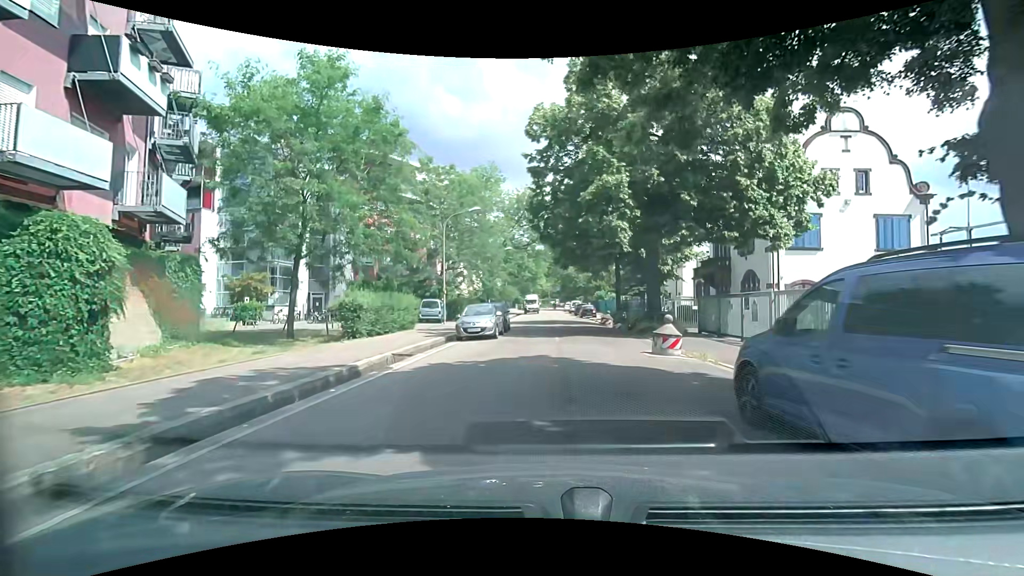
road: residential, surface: asphalt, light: Day
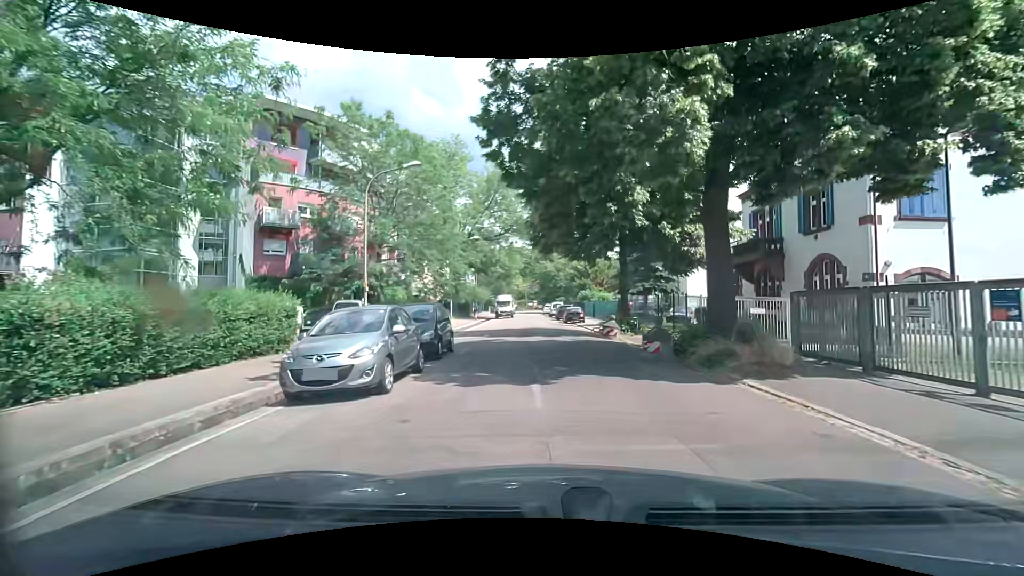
(+0.3, +12.0) m; +2°
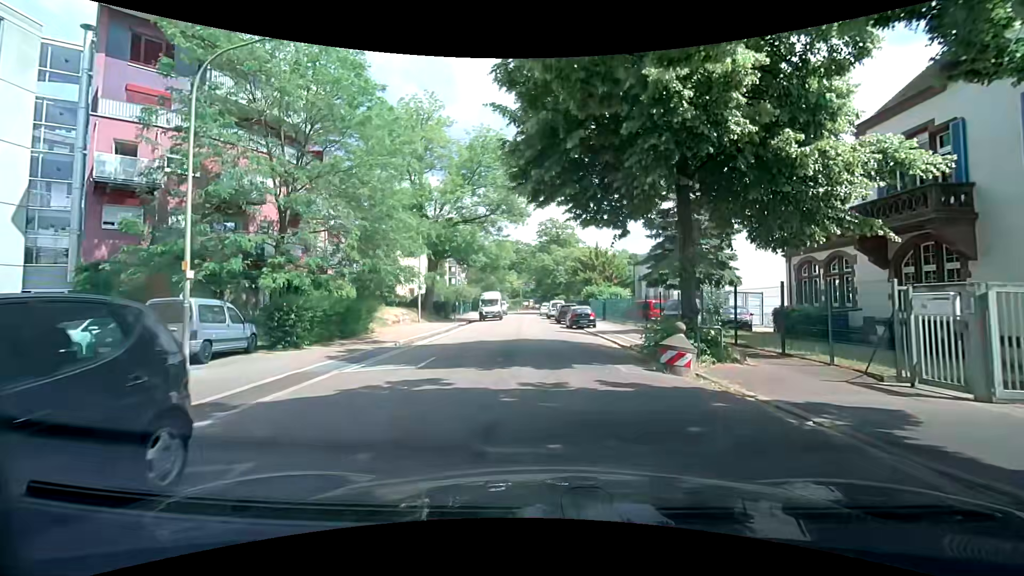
(+0.3, +11.8) m; +1°
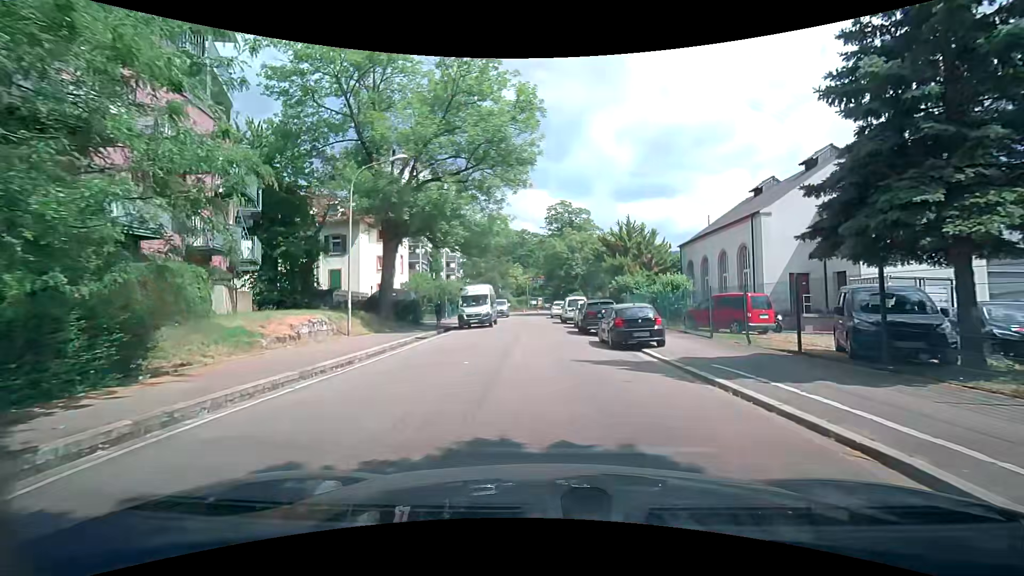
(-0.1, +15.8) m; +1°
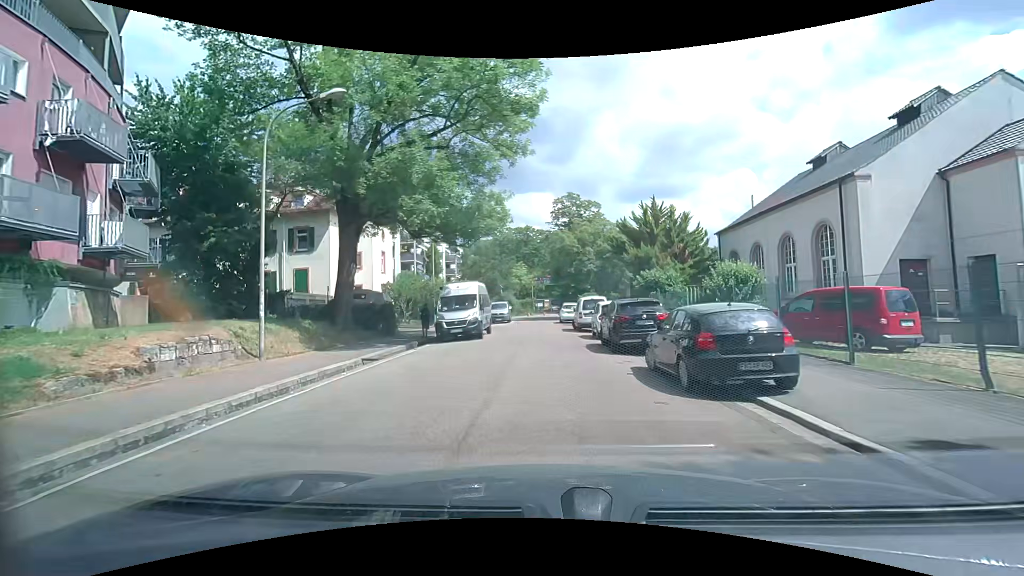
(-0.2, +7.8) m; -1°
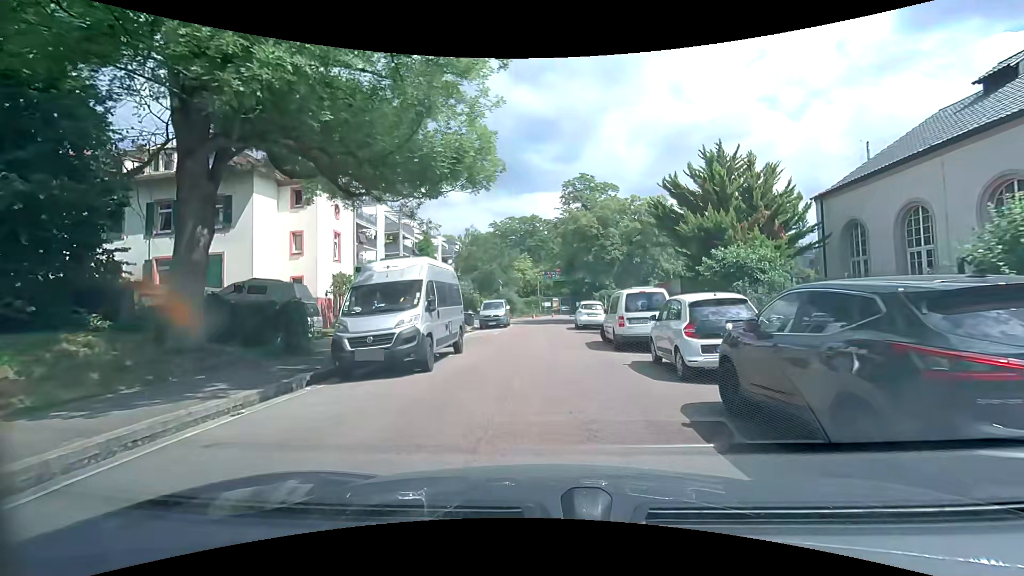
(-0.4, +11.4) m; -3°
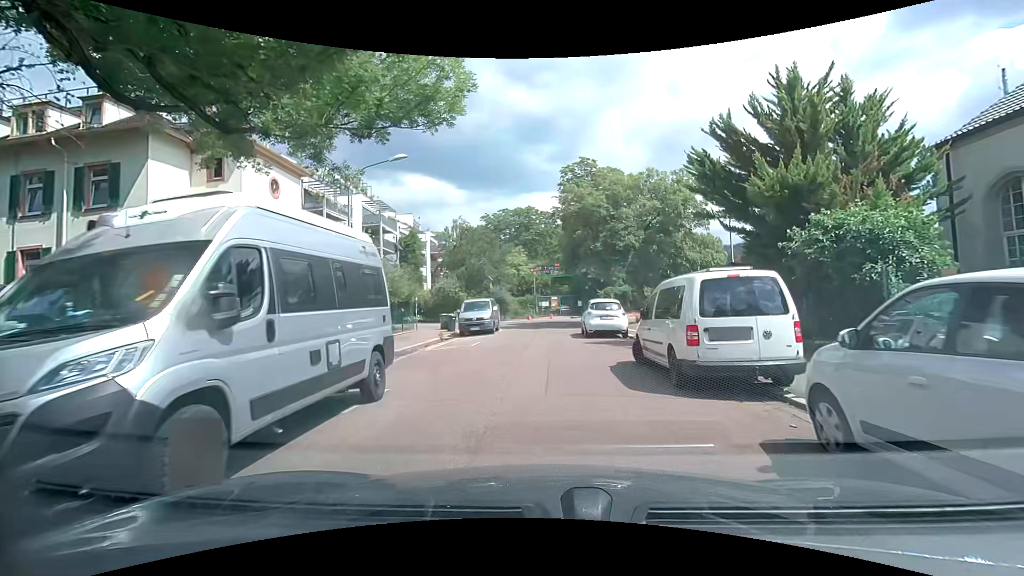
(+0.2, +7.2) m; +1°
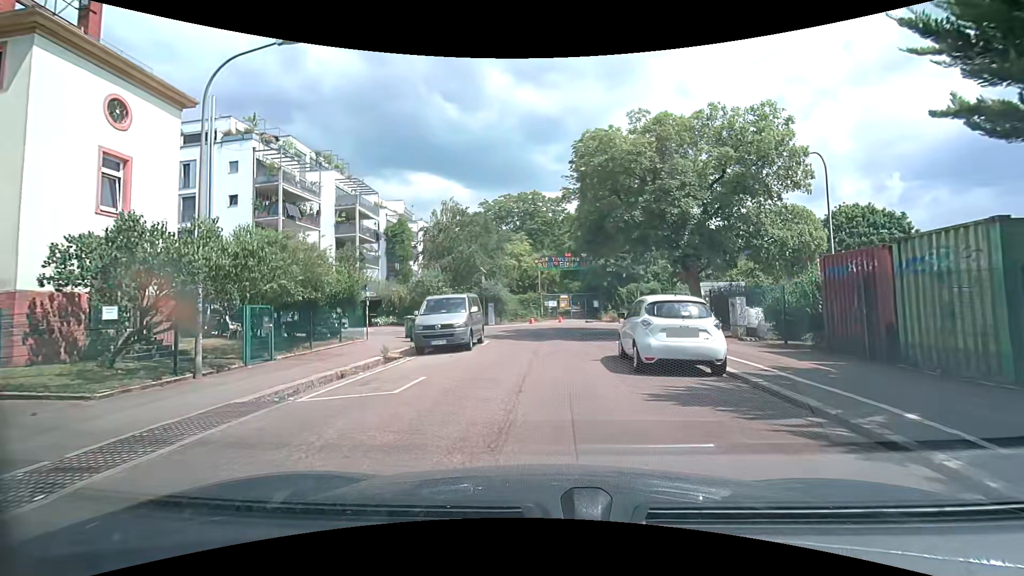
(-0.1, +10.1) m; -2°
